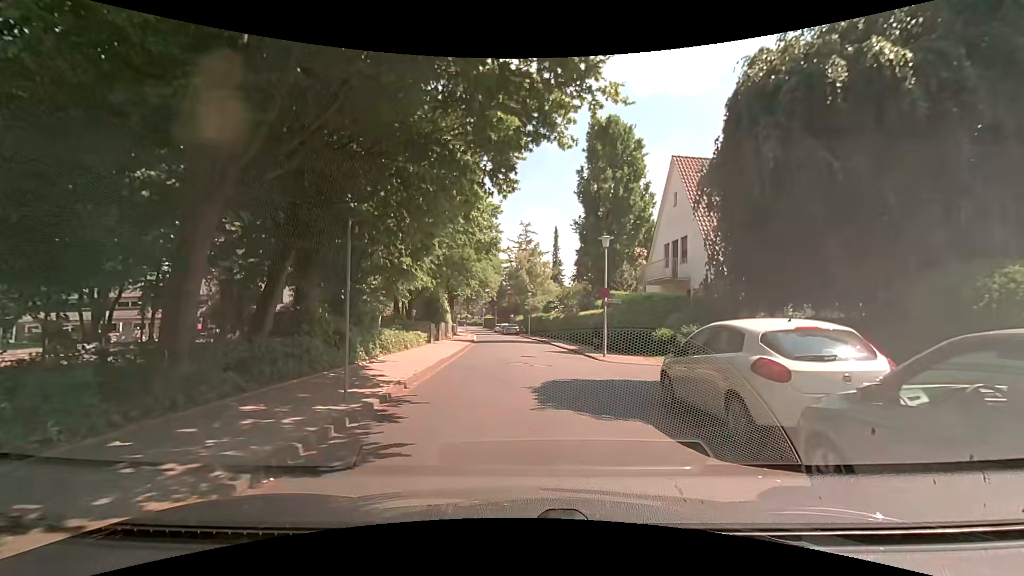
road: residential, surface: asphalt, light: Day
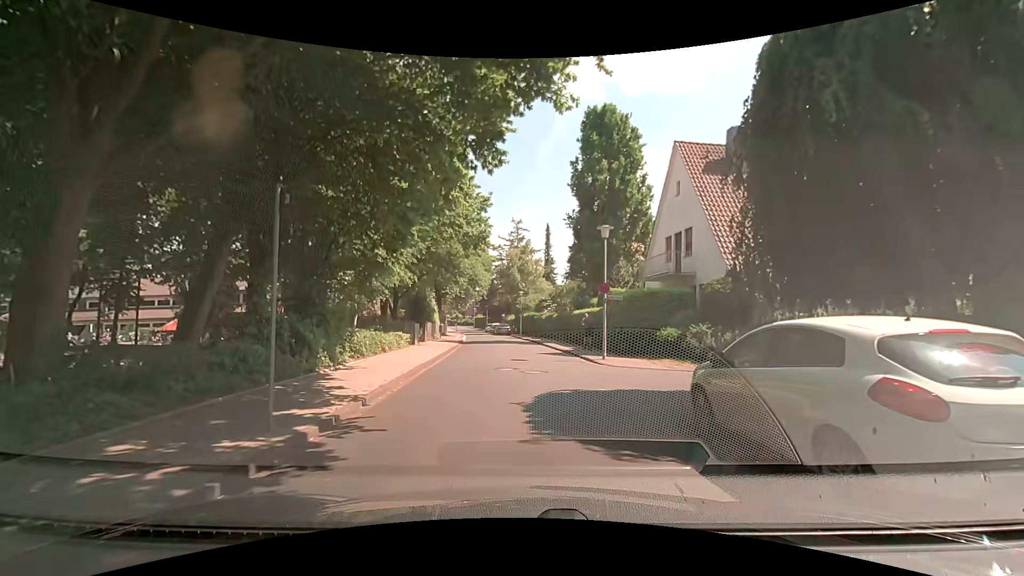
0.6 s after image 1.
(0.0, +2.1) m; -1°
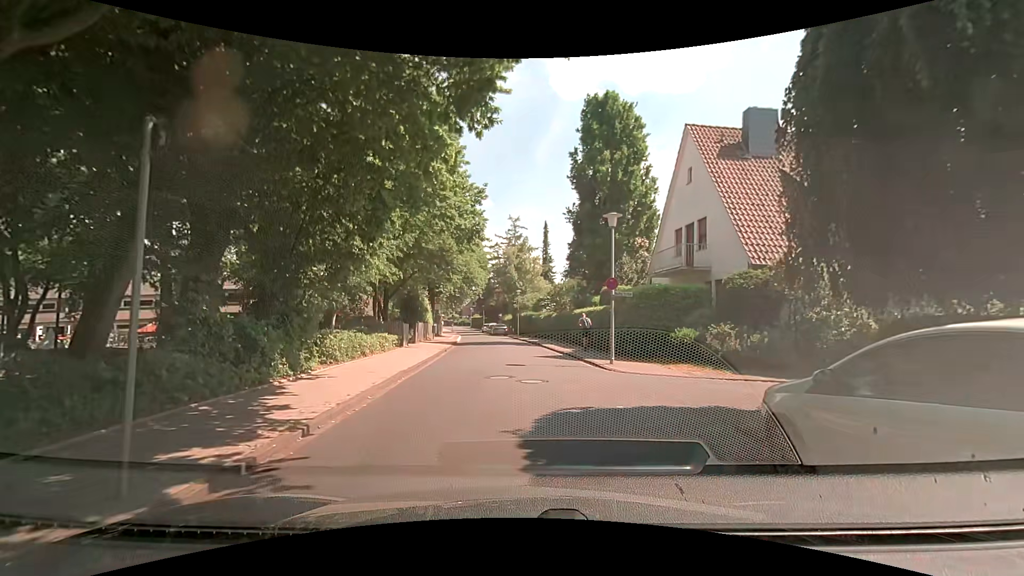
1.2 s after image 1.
(0.0, +2.2) m; +2°
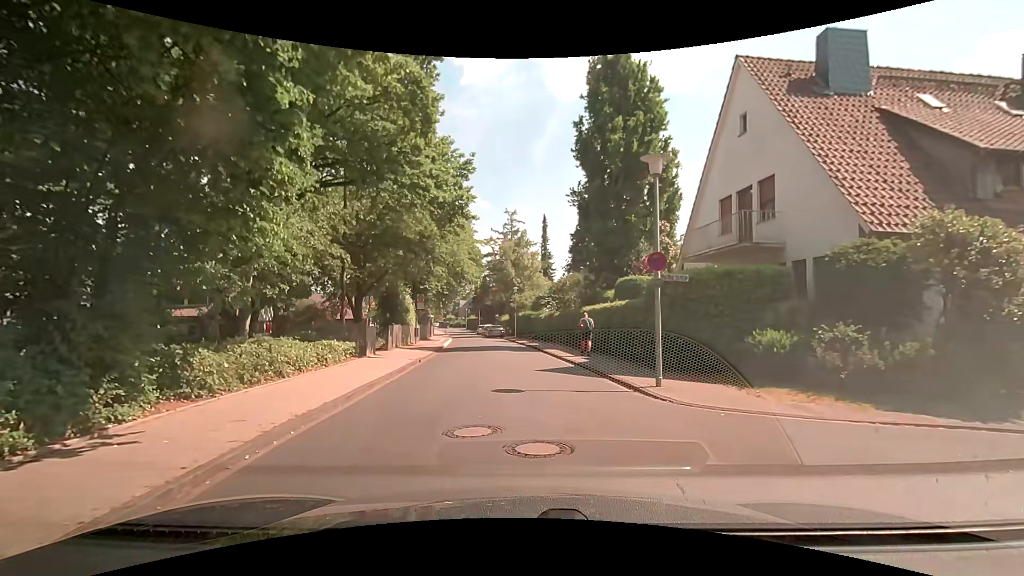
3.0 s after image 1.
(-0.1, +5.8) m; 0°
